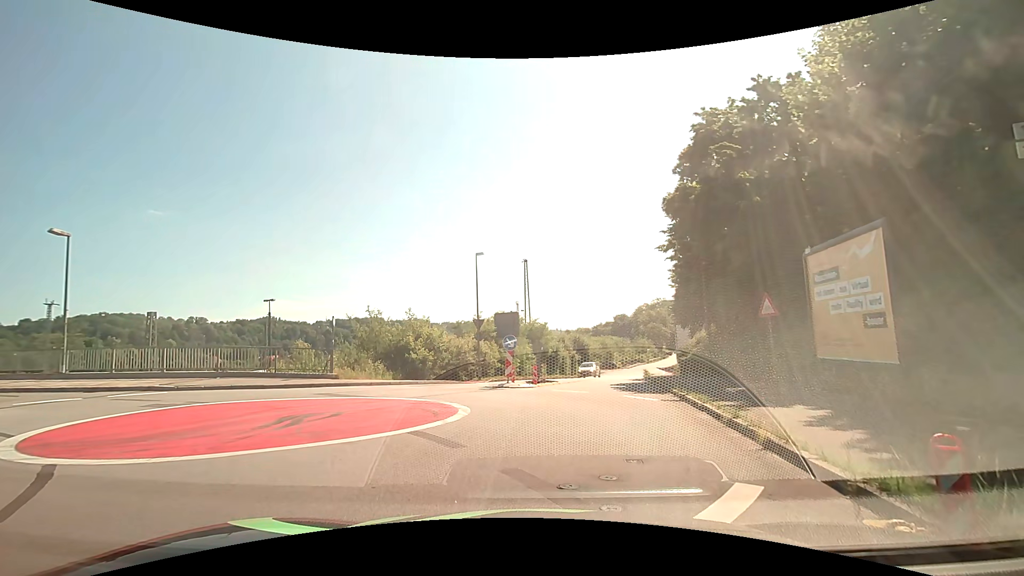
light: Day
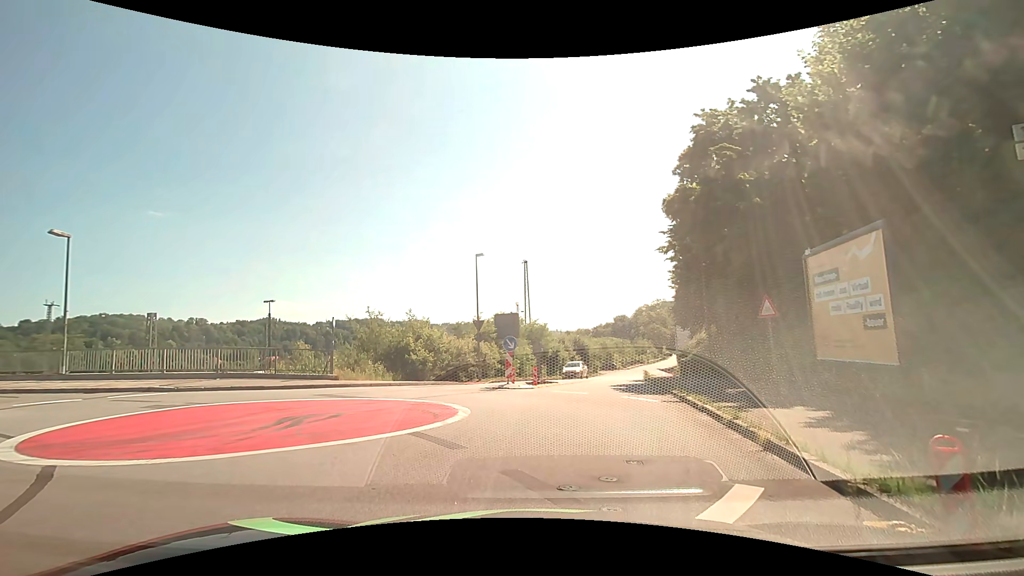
(0.0, 0.0) m; 0°
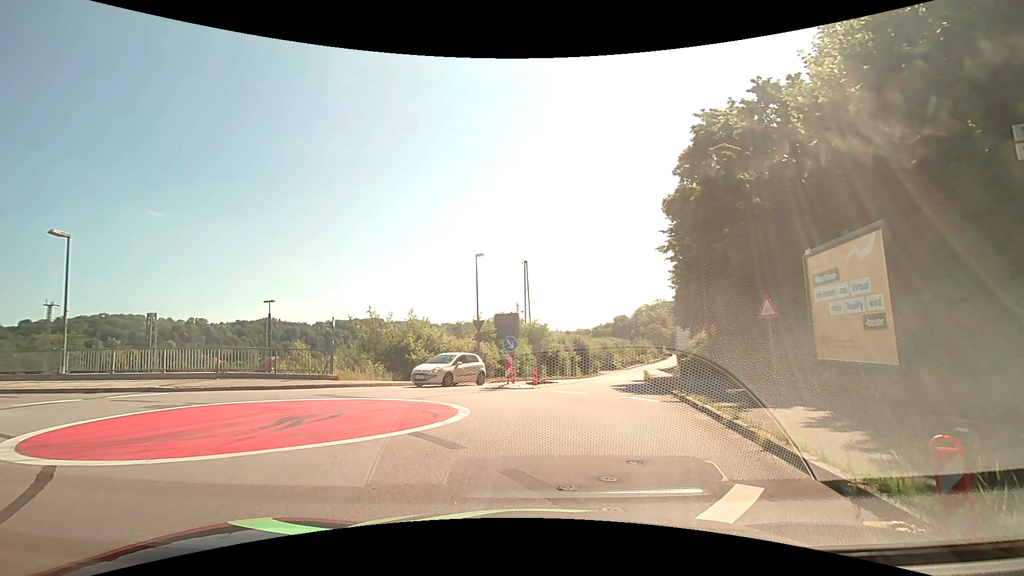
(0.0, 0.0) m; 0°
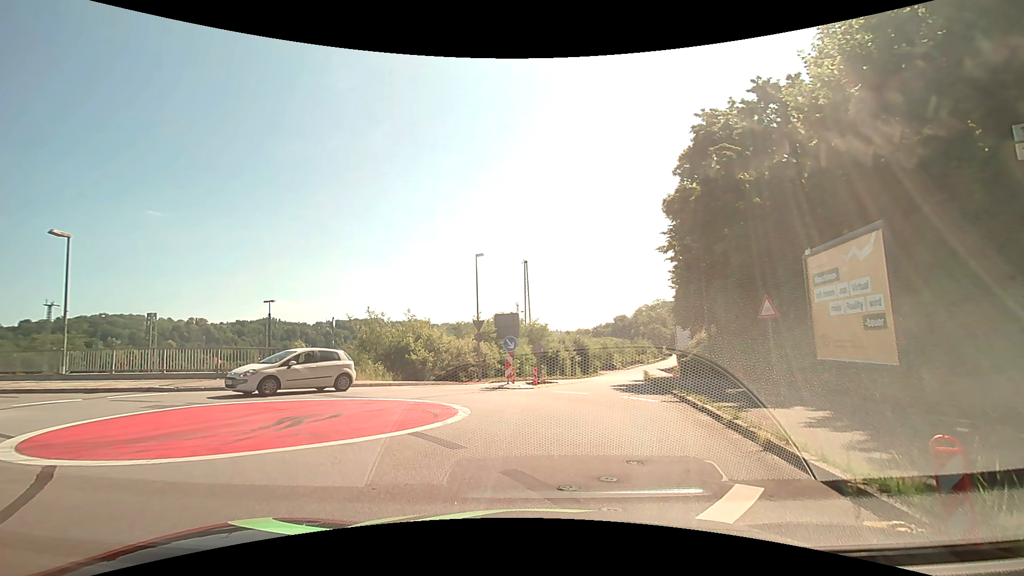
(0.0, 0.0) m; 0°
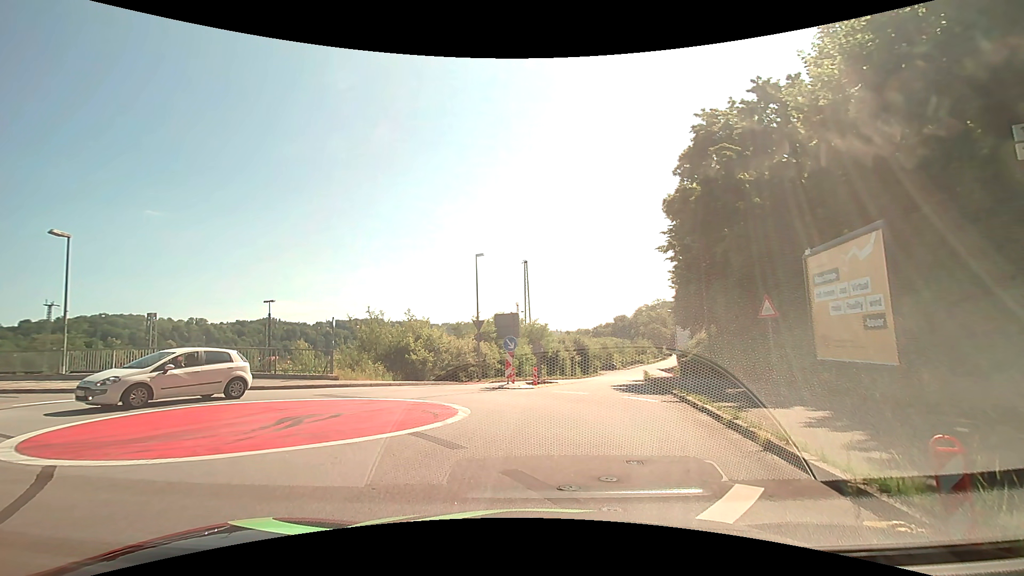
(0.0, 0.0) m; 0°
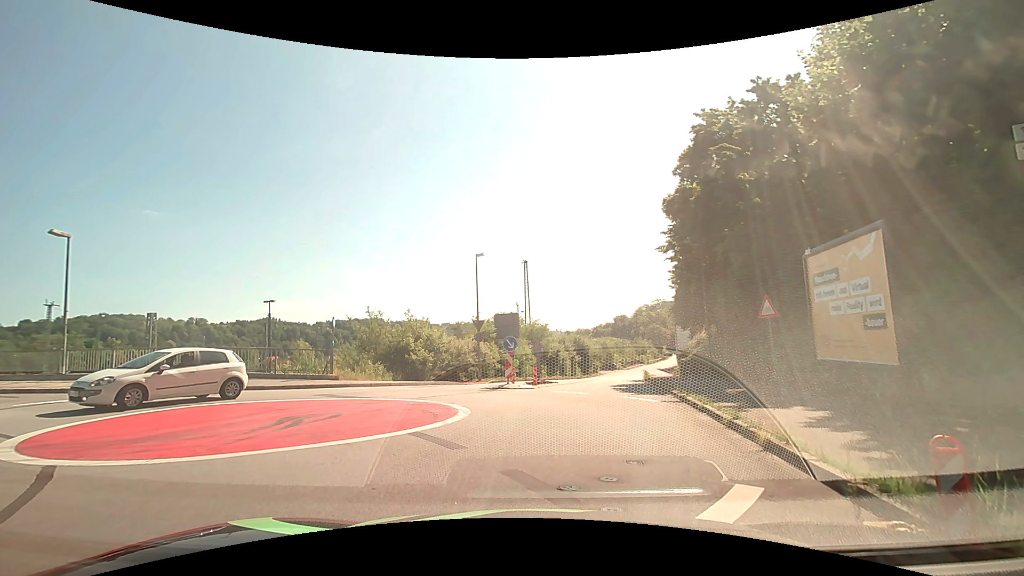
(0.0, 0.0) m; 0°
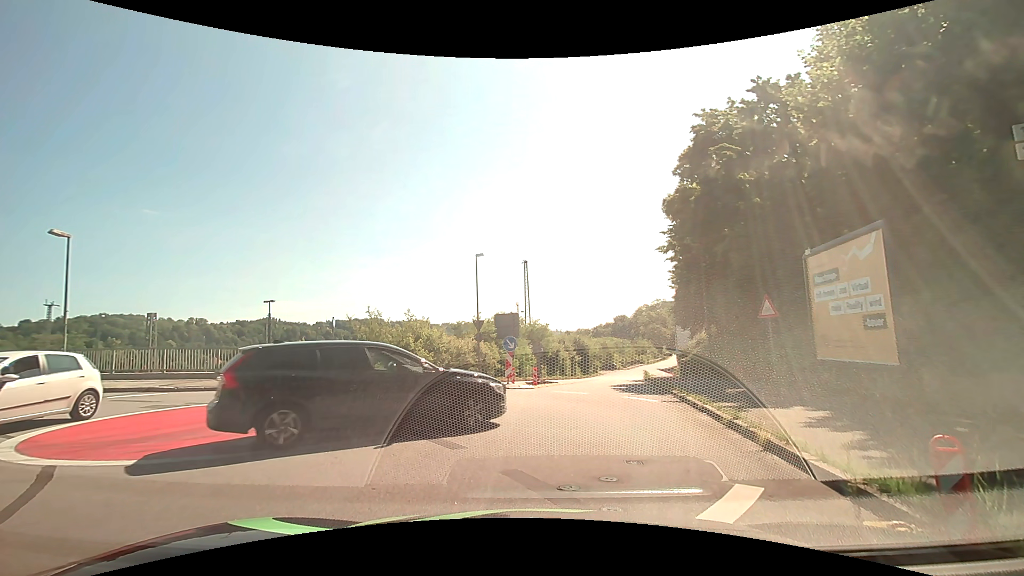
(0.0, 0.0) m; 0°
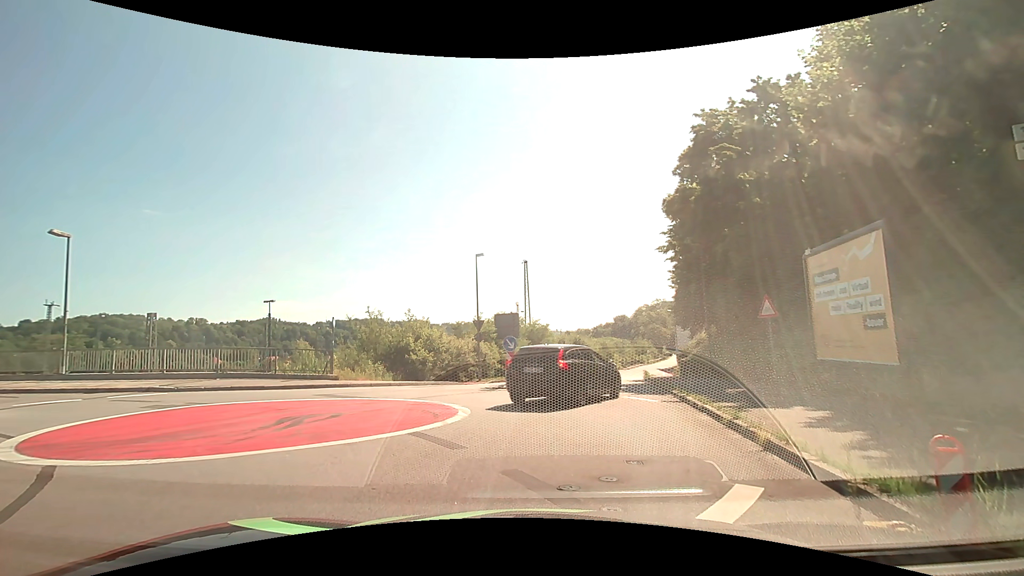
(0.0, 0.0) m; 0°
